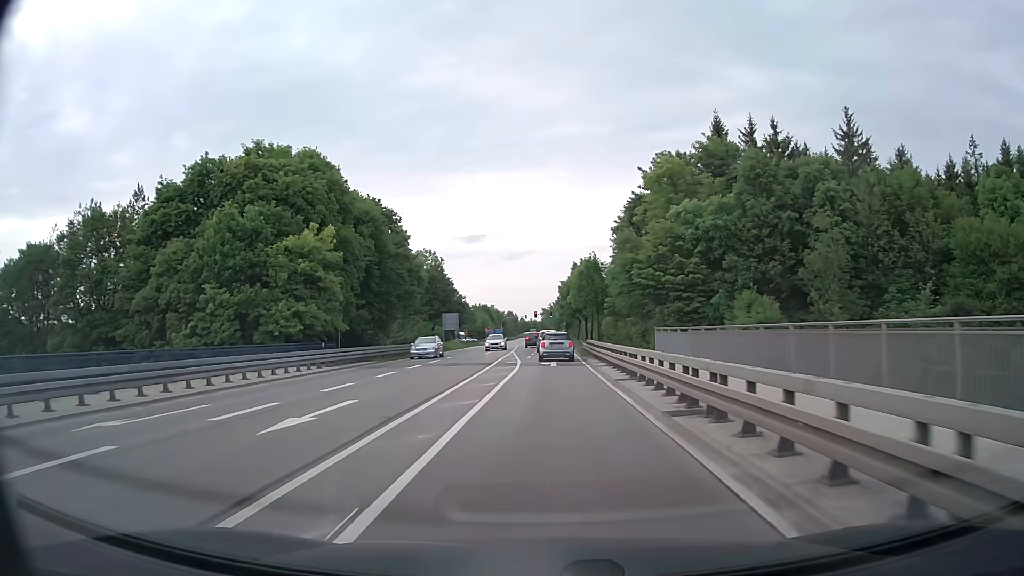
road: secondary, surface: asphalt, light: Day
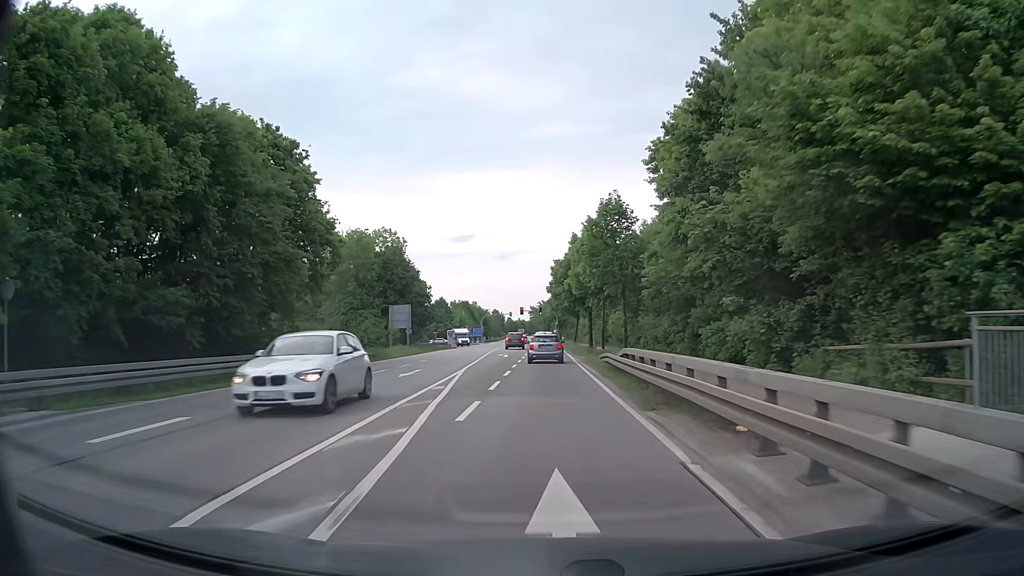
(+0.1, +26.8) m; 0°
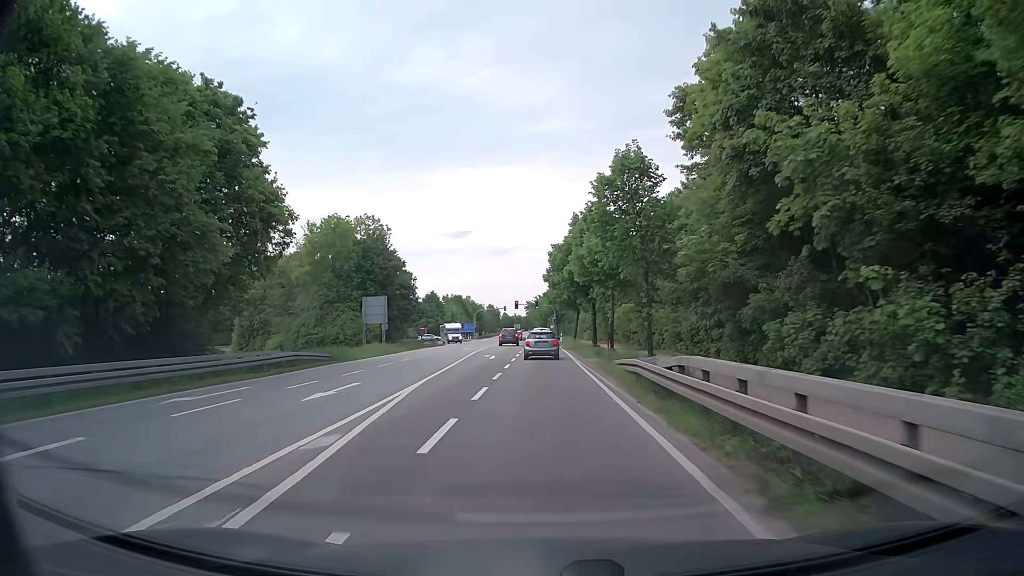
(0.0, +8.8) m; 0°
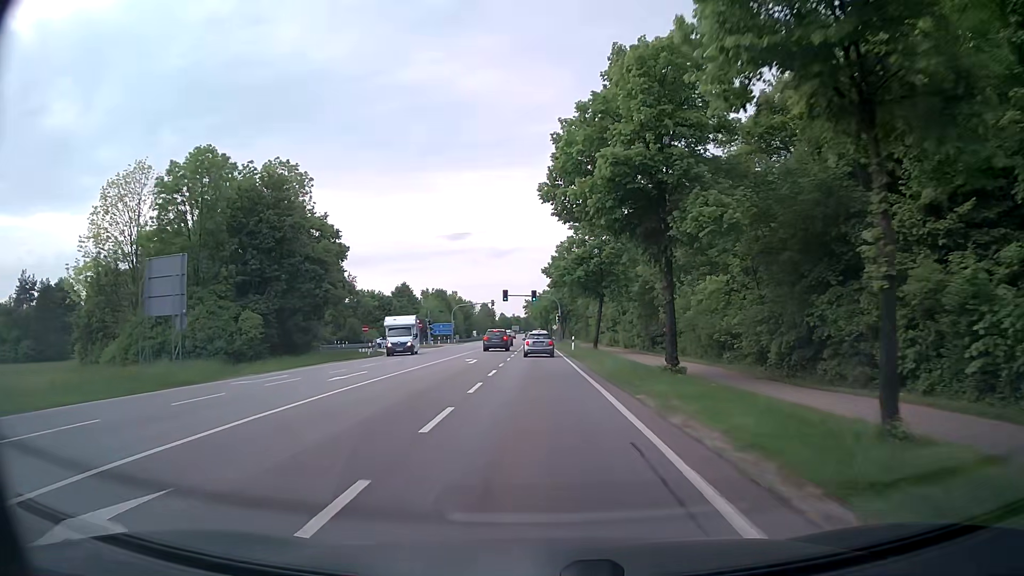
(+0.6, +34.0) m; +1°
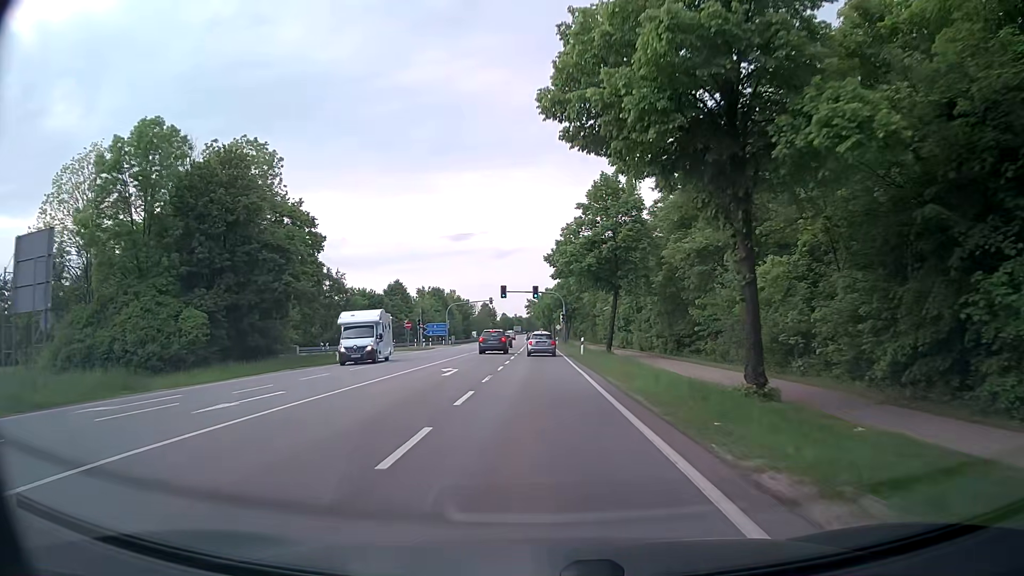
(-0.1, +8.5) m; -1°
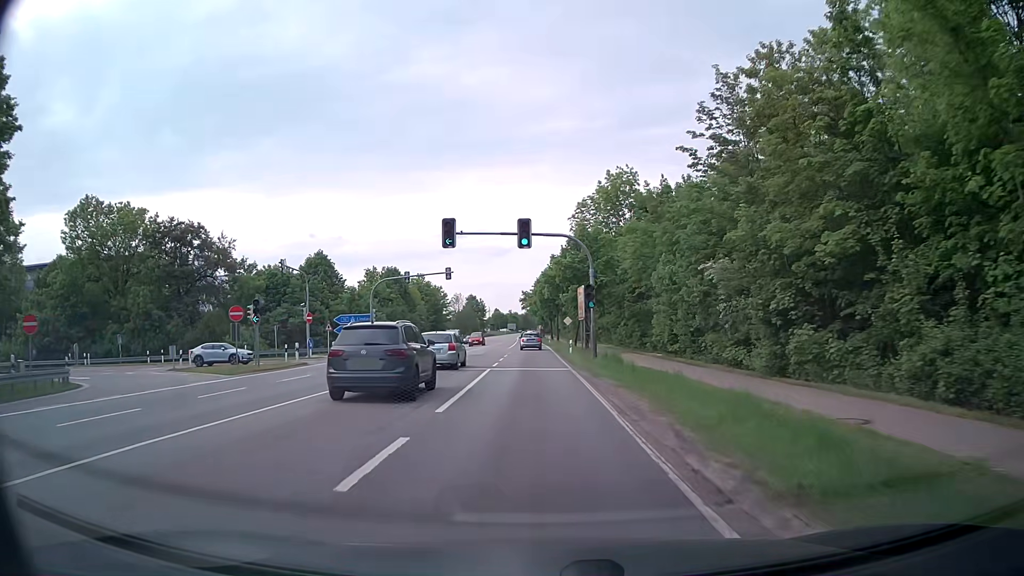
(-0.1, +42.8) m; 0°
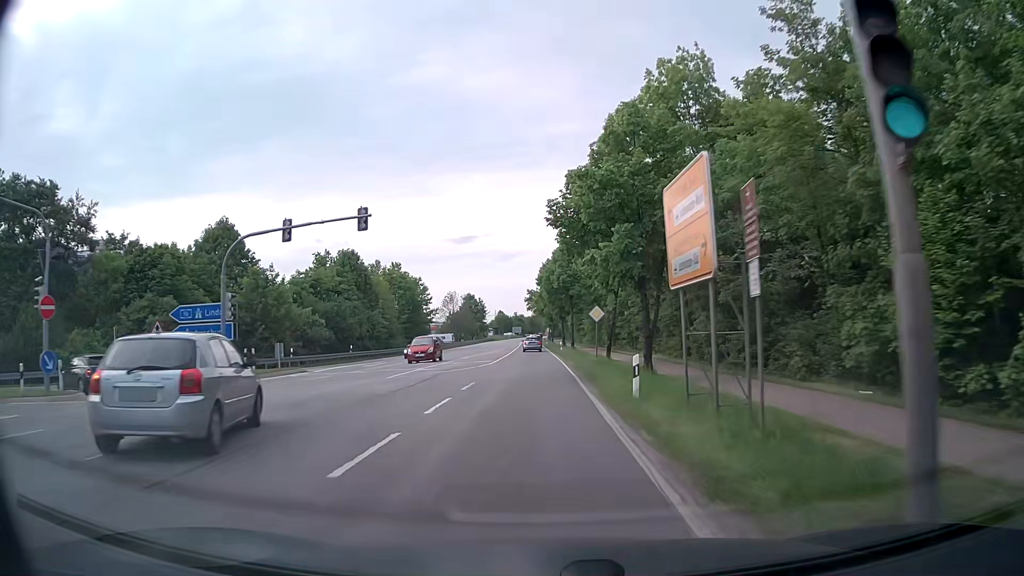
(0.0, +27.8) m; 0°
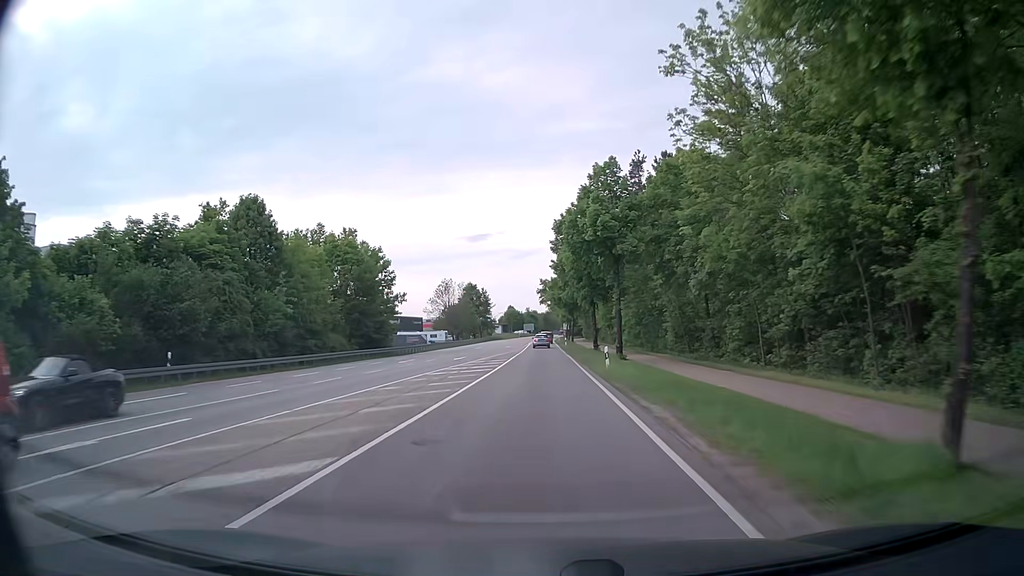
(-0.5, +31.7) m; -1°
